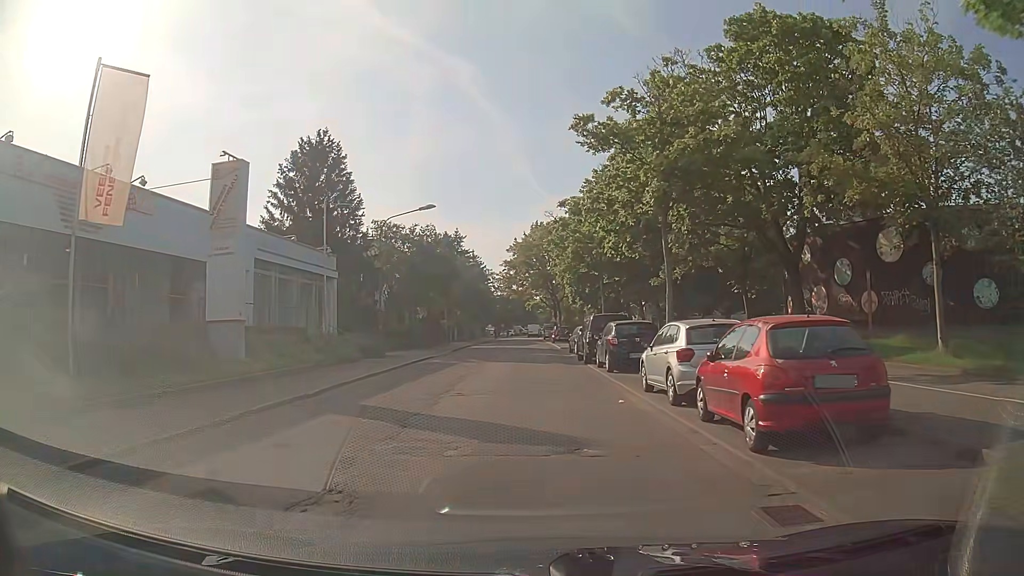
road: residential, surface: asphalt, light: Day
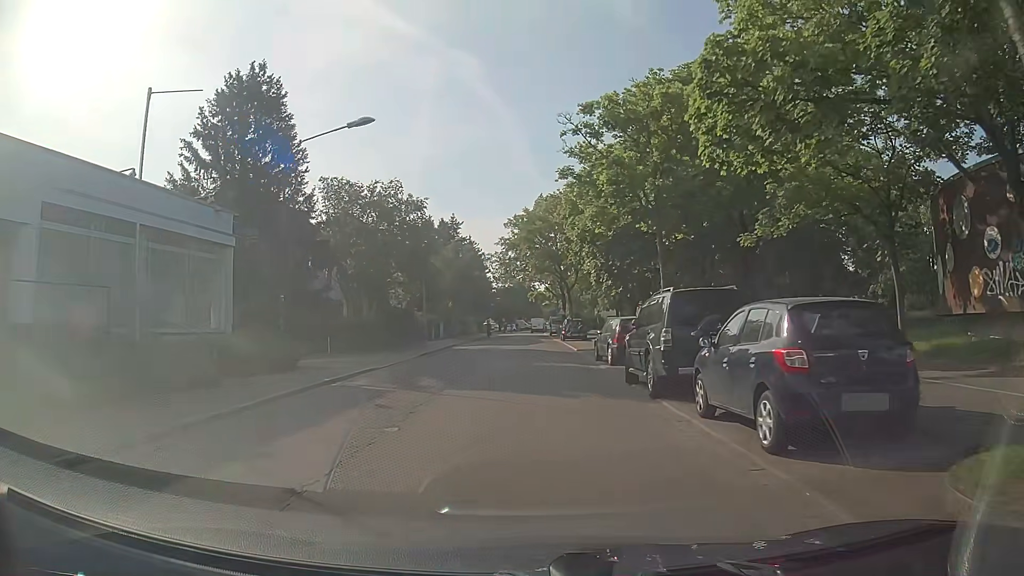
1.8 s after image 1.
(0.0, +13.8) m; 0°
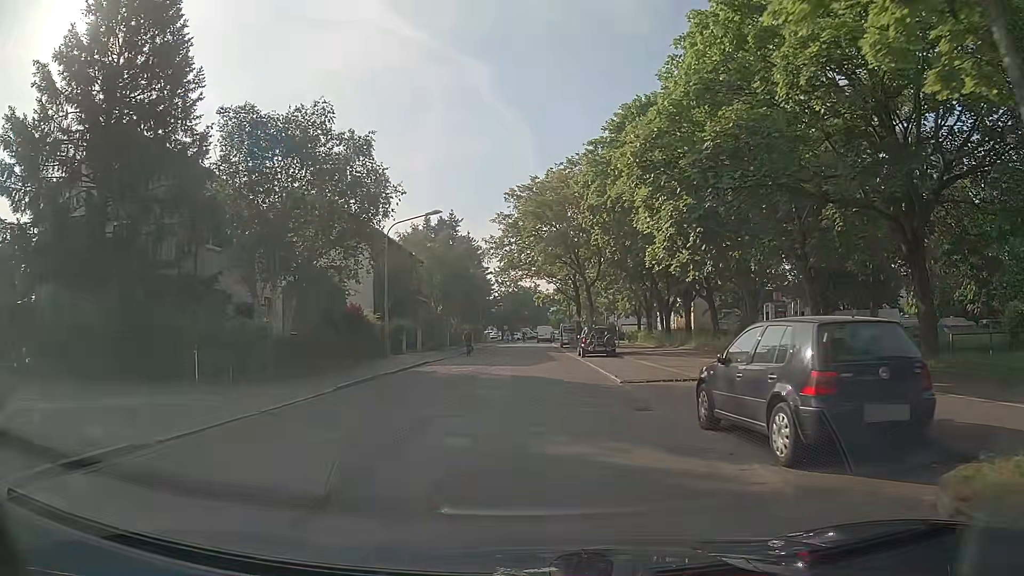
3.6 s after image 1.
(0.0, +14.0) m; 0°
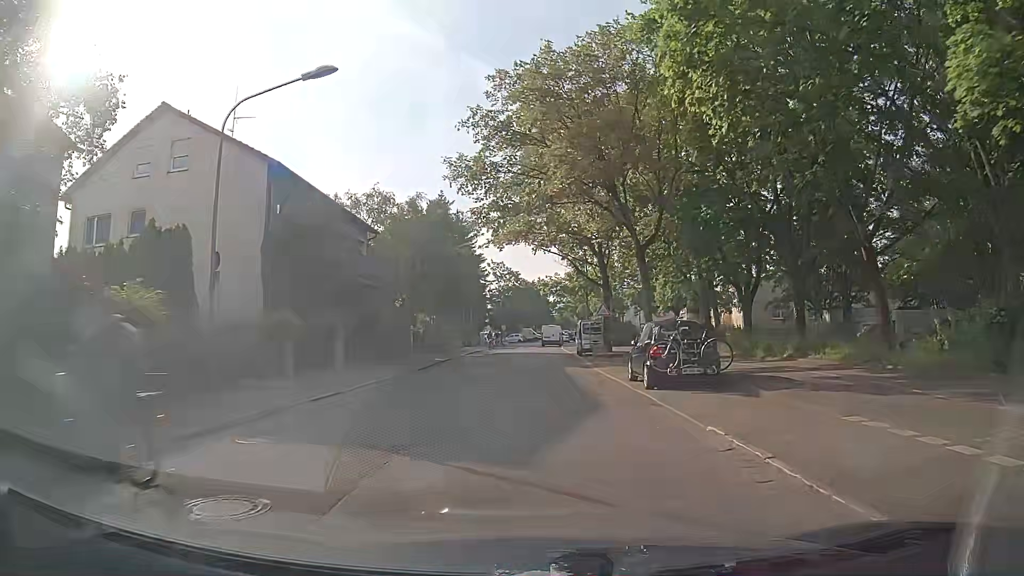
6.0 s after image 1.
(-0.1, +19.0) m; 0°
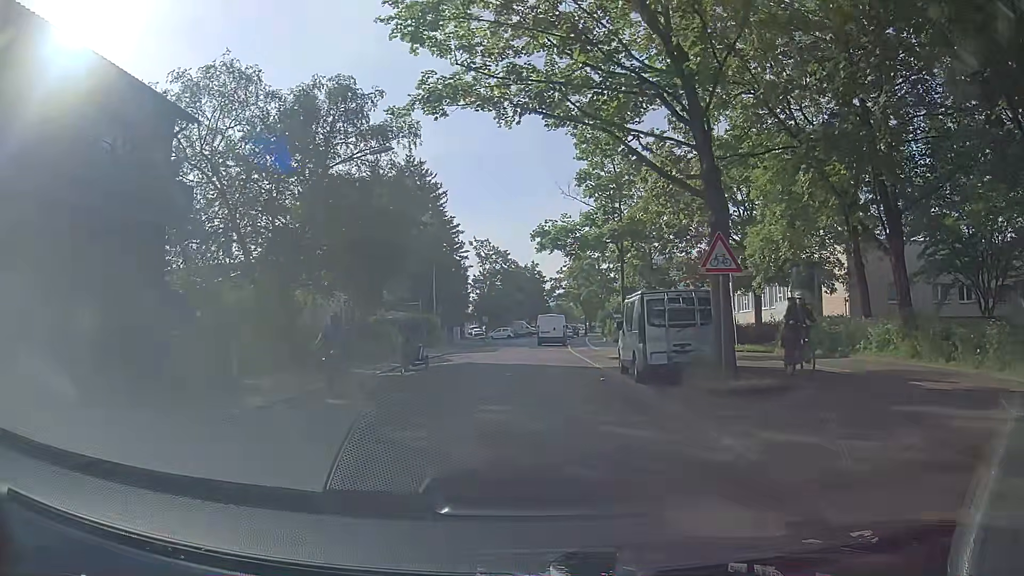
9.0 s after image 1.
(0.0, +23.2) m; 0°
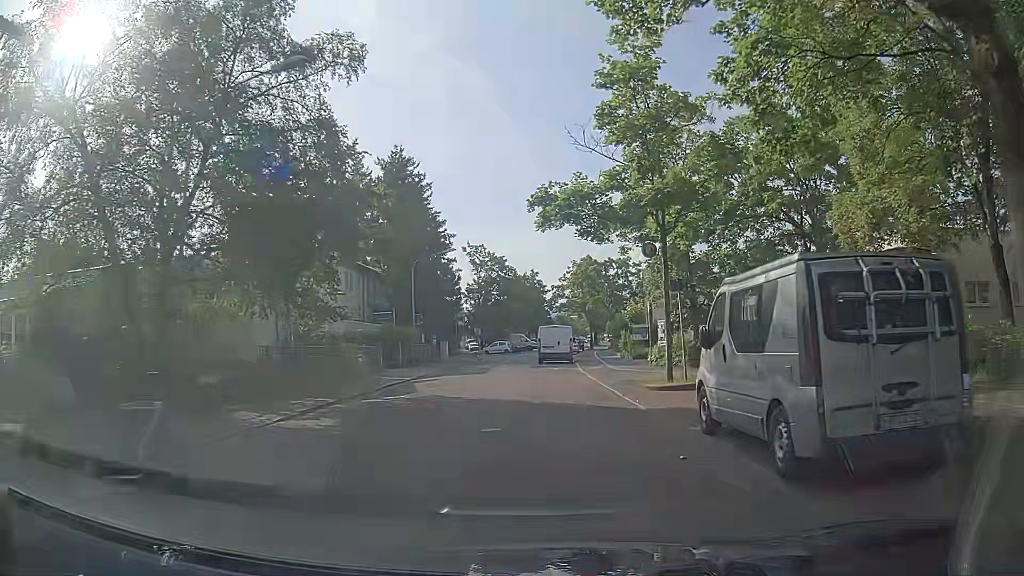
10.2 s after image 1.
(+0.1, +9.0) m; +2°
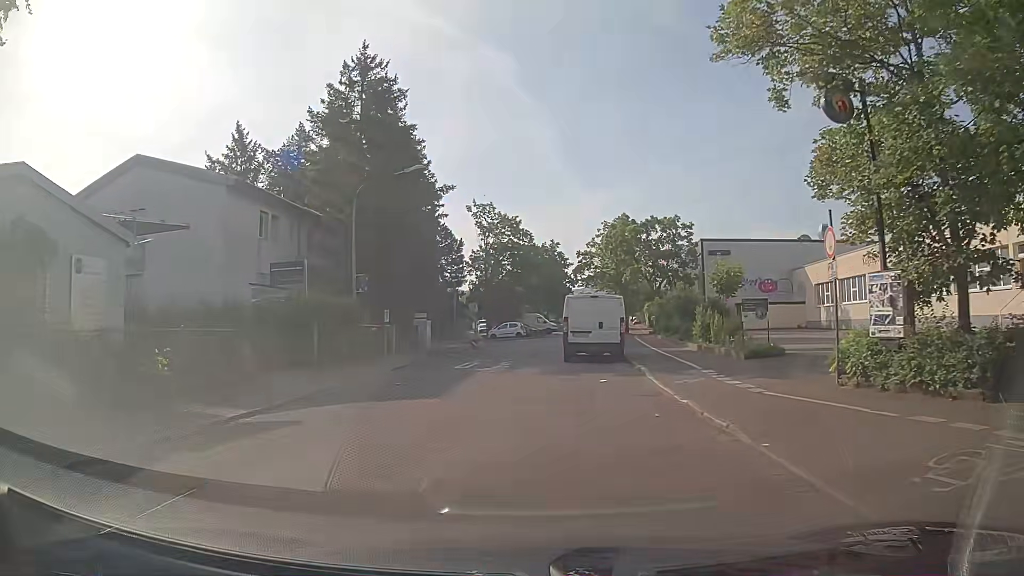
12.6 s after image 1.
(-0.4, +17.3) m; -2°
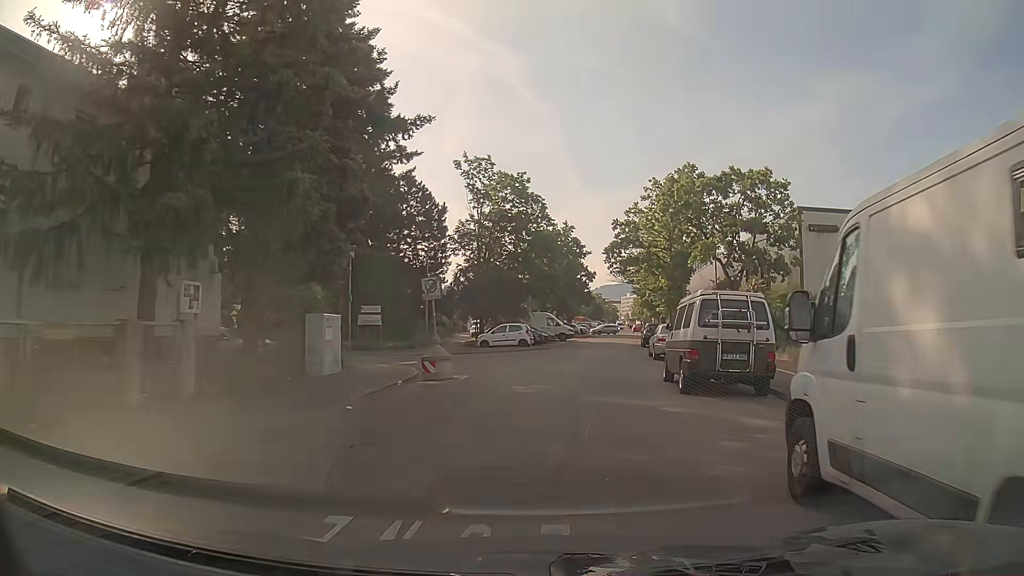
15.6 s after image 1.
(-1.1, +21.3) m; -1°
(+1, +10) (+2, +20) (+3, +30) (+5, +40) (+6, +50) (+8, +59) (+10, +69) (+12, +79) (+13, +89) (+15, +99) m
